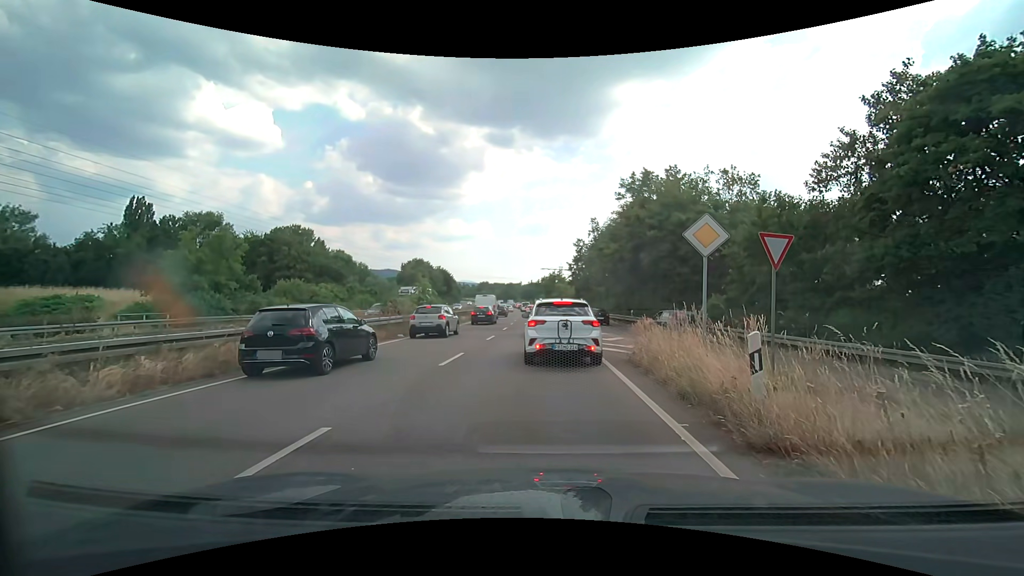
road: trunk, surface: asphalt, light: Day
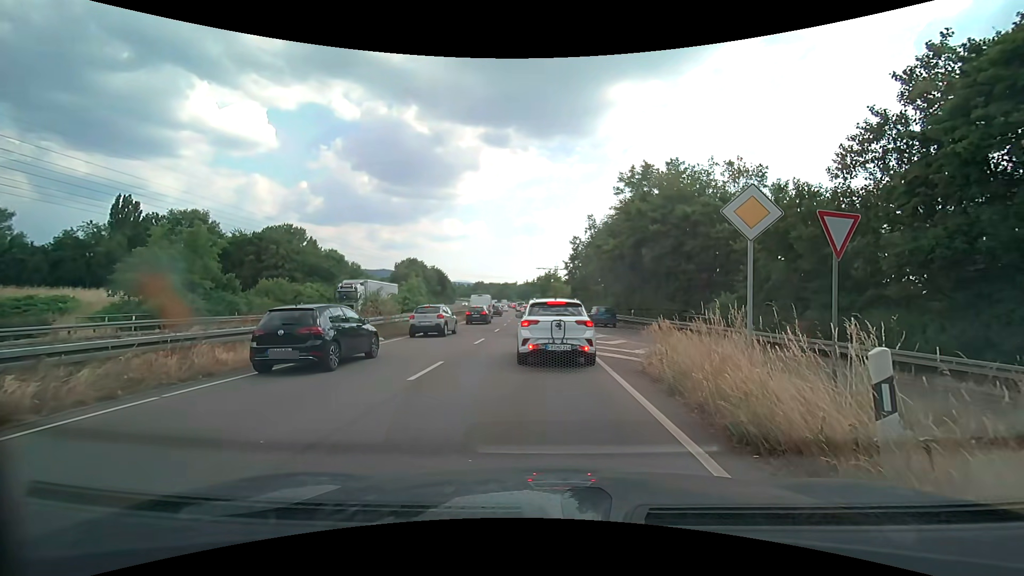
(-0.1, +2.3) m; -2°
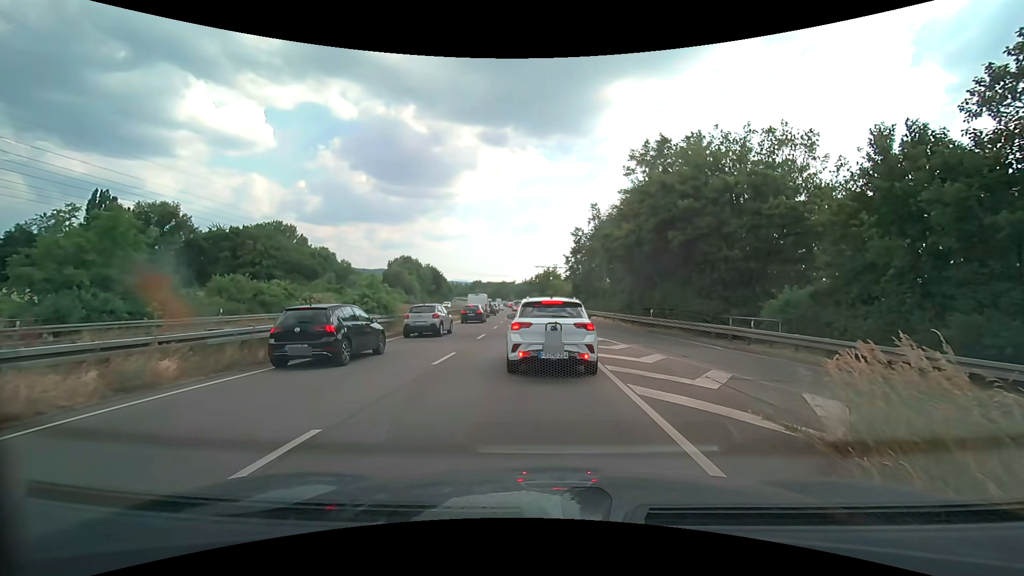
(+0.1, +6.8) m; +1°
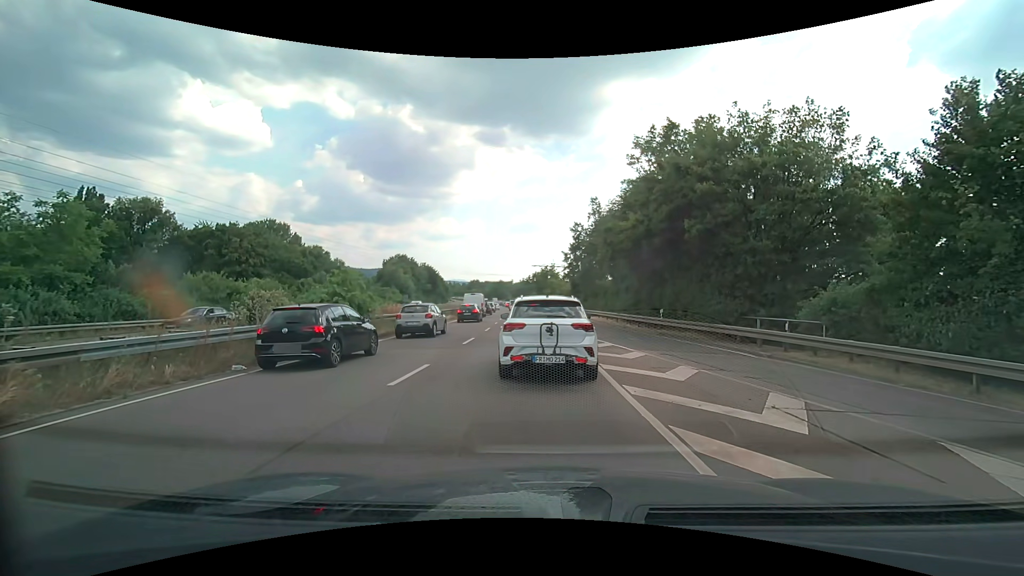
(0.0, +3.1) m; 0°
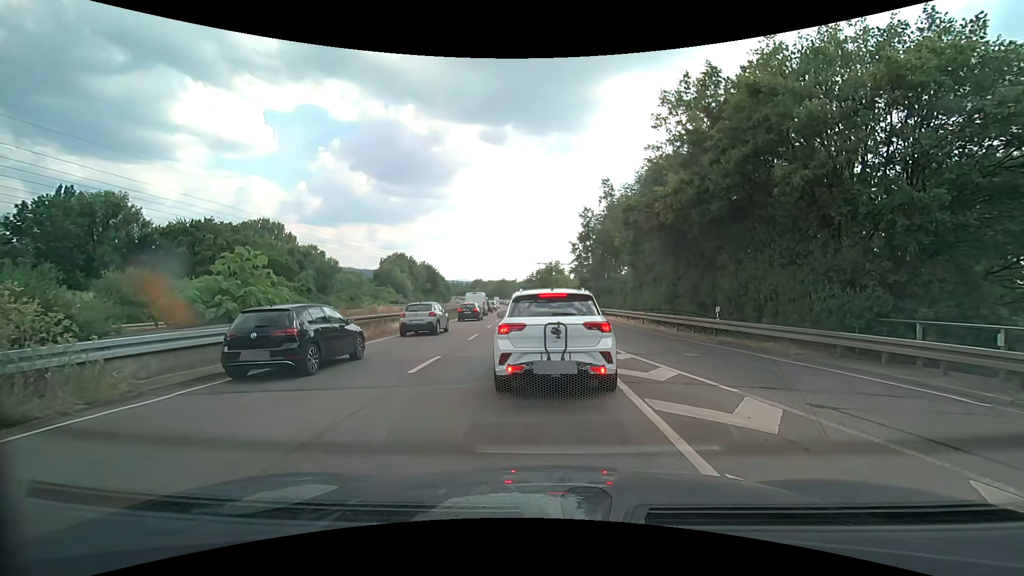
(0.0, +7.6) m; 0°
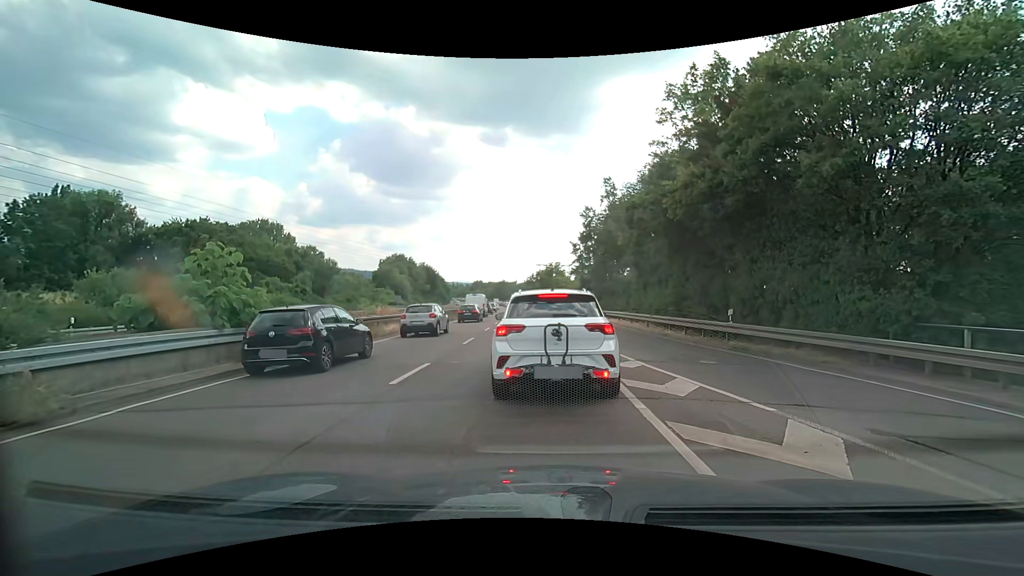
(0.0, +1.2) m; +2°
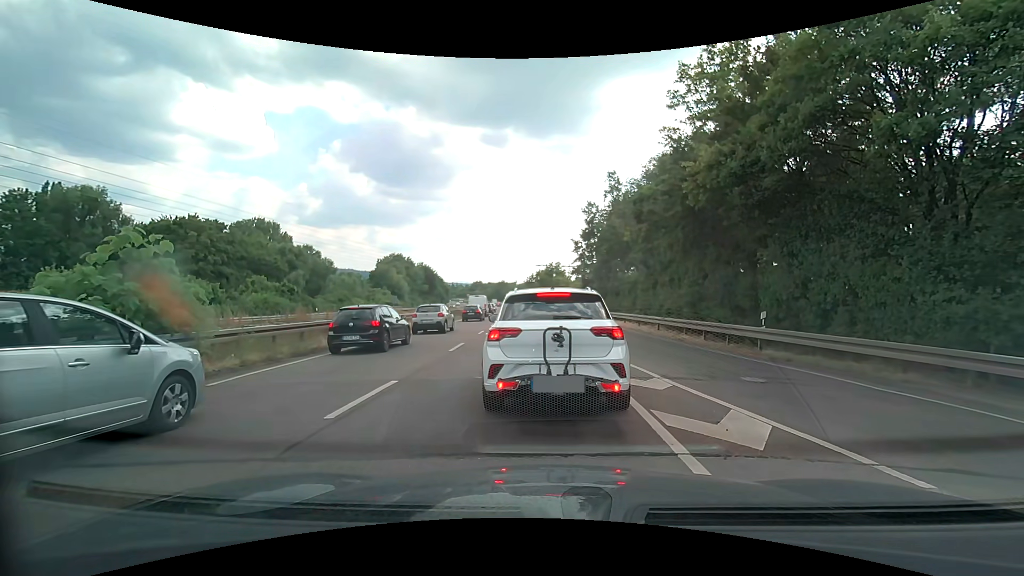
(0.0, +2.4) m; -1°
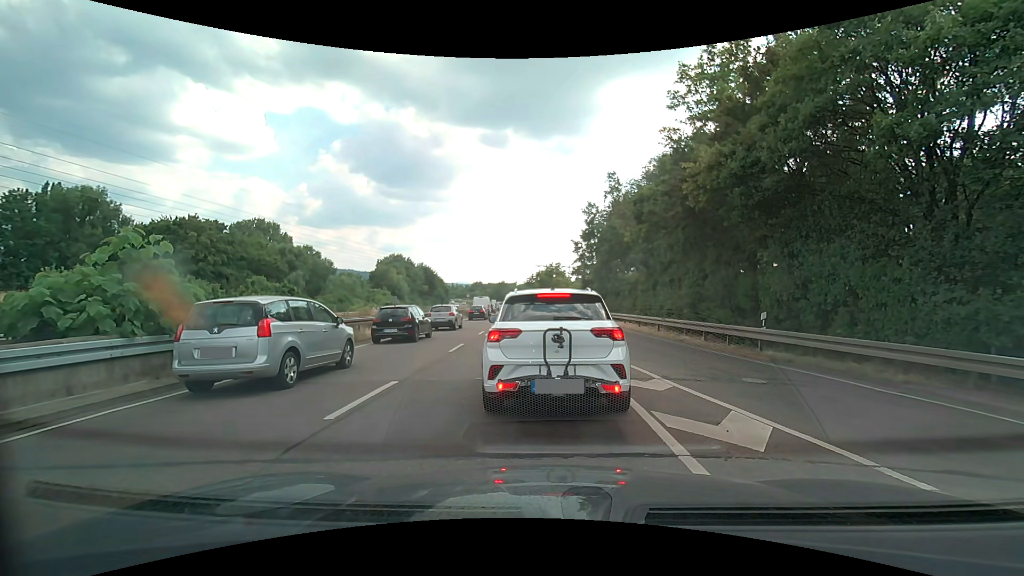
(0.0, +0.1) m; 0°
